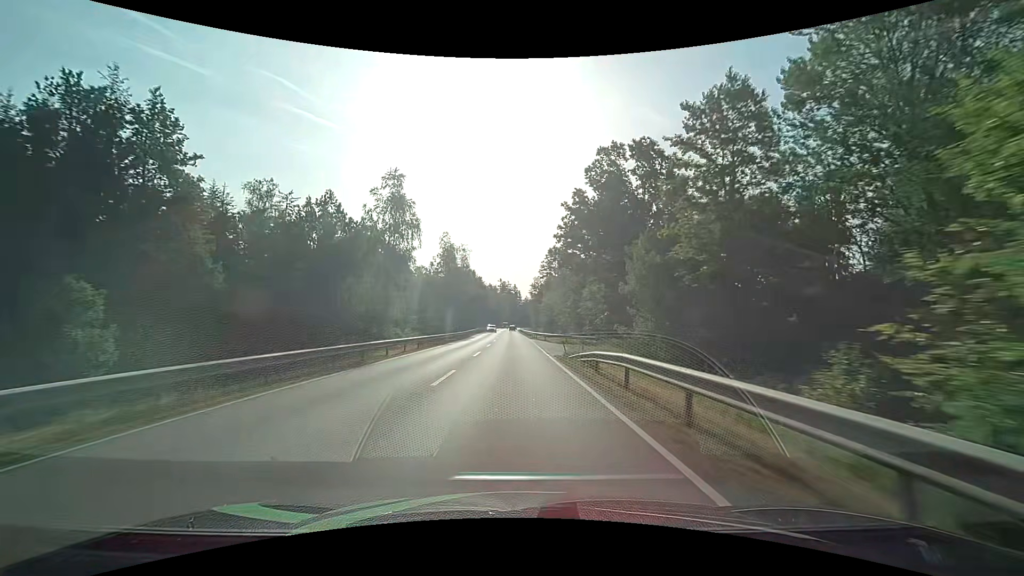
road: secondary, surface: asphalt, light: Day
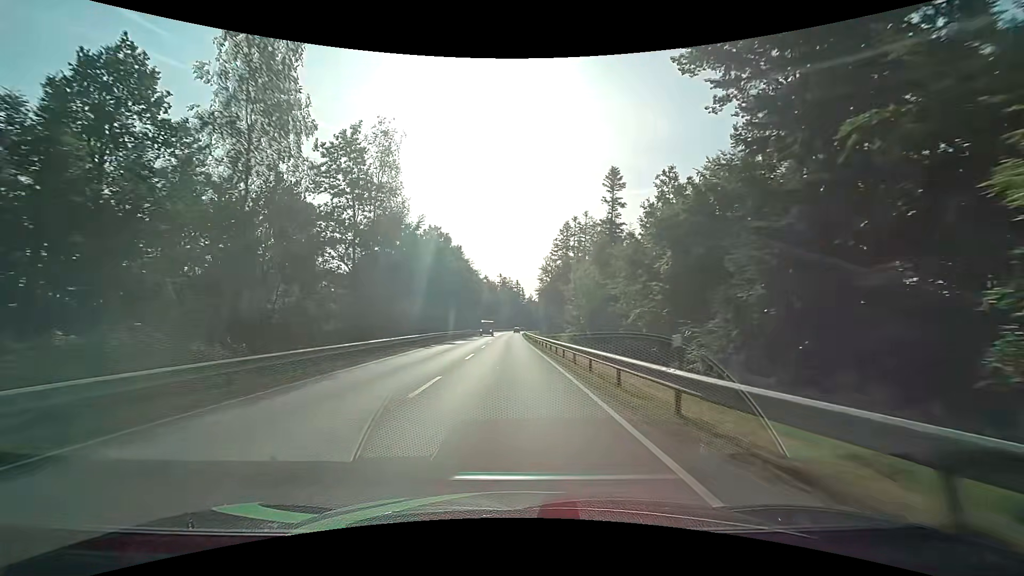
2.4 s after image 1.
(-0.1, +49.9) m; 0°
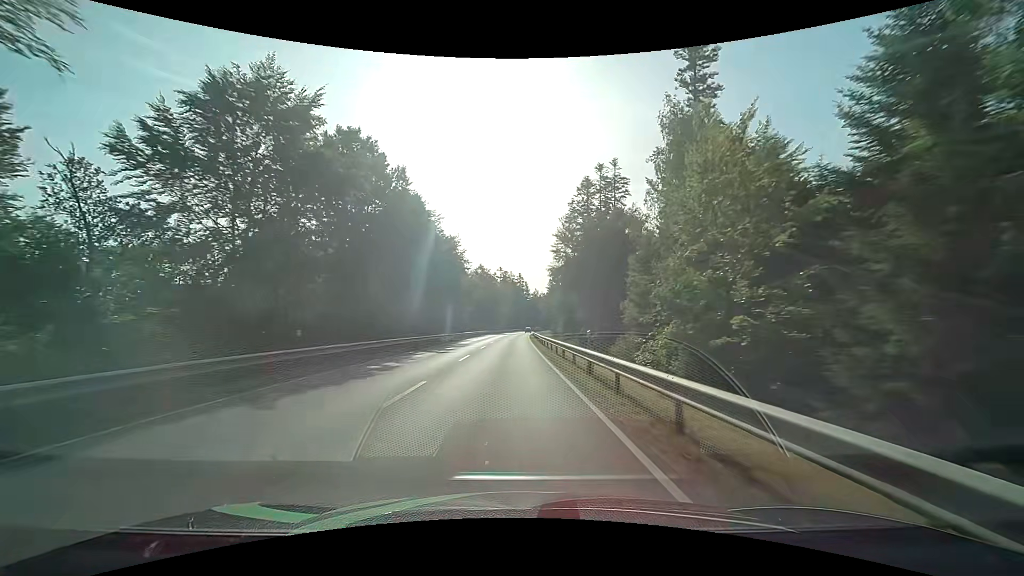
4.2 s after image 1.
(-0.5, +37.1) m; -1°
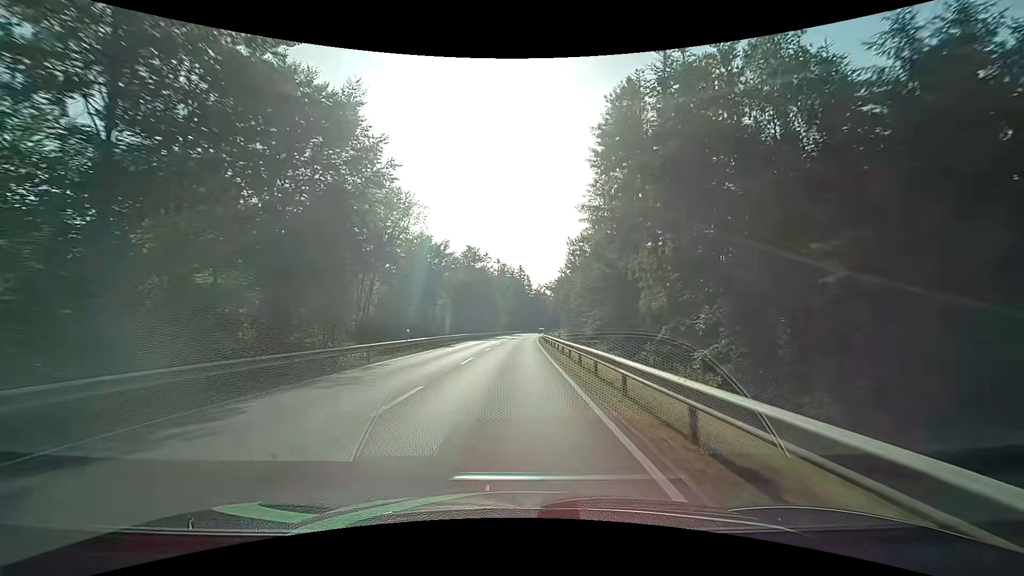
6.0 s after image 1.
(0.0, +36.7) m; 0°
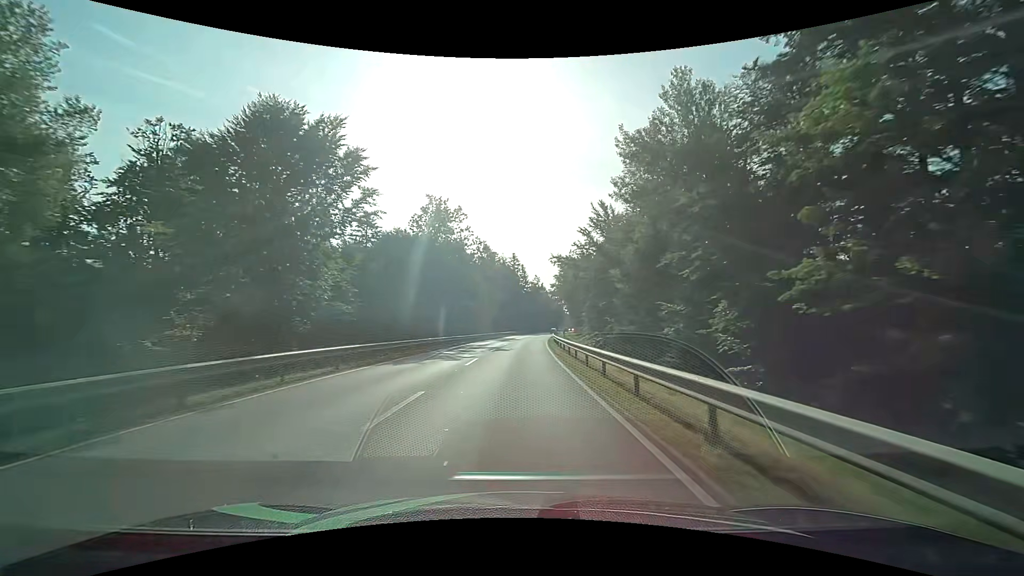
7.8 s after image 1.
(+0.2, +36.3) m; +1°
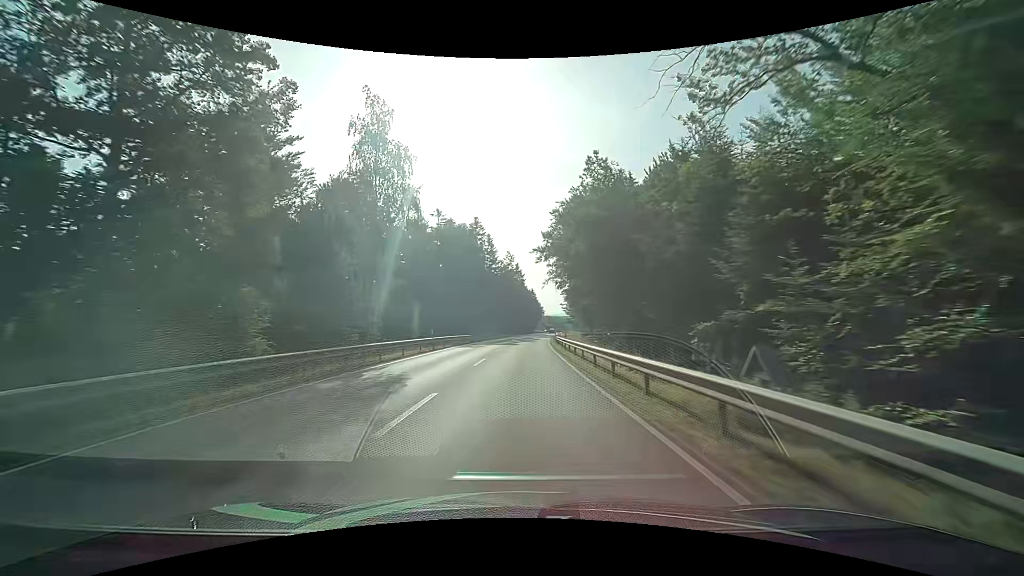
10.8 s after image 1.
(+1.6, +60.0) m; +4°
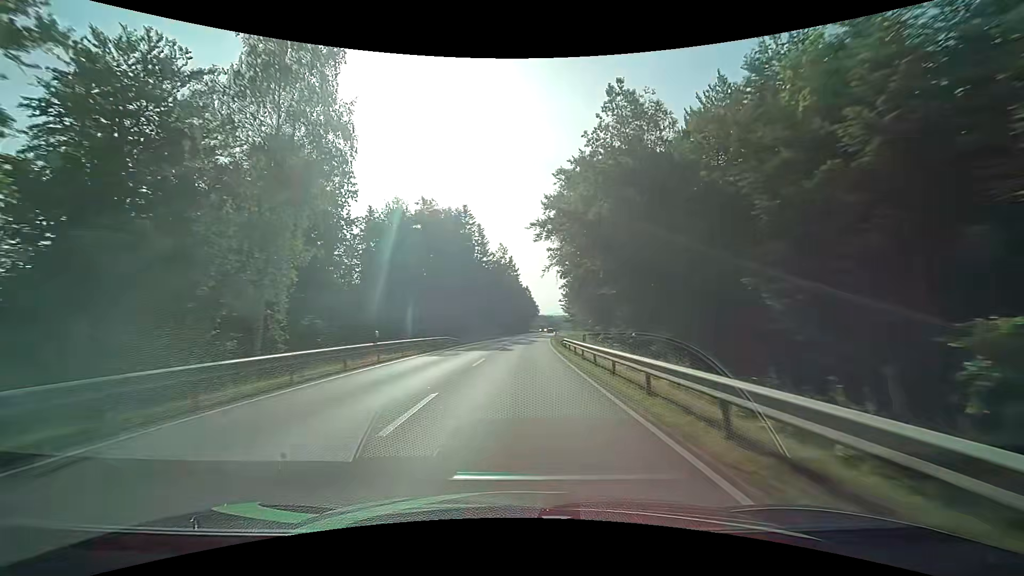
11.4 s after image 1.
(0.0, +12.1) m; 0°
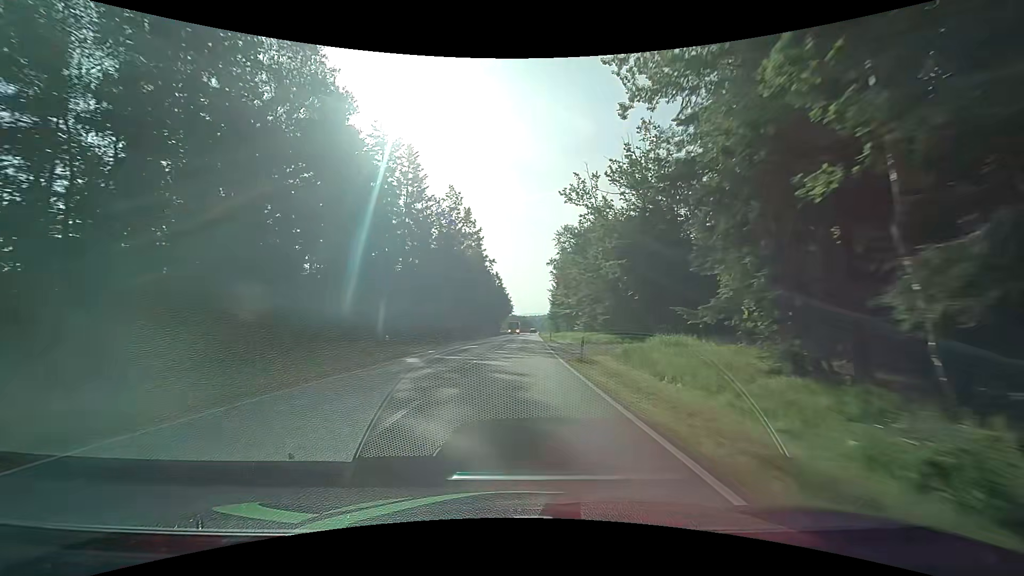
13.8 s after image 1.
(+1.2, +49.0) m; +3°
(0, +10) (0, +20) (0, +30) (+1, +40) (+1, +50) (+2, +60) (+2, +70) (+2, +80) (+3, +90) (+3, +100) m
